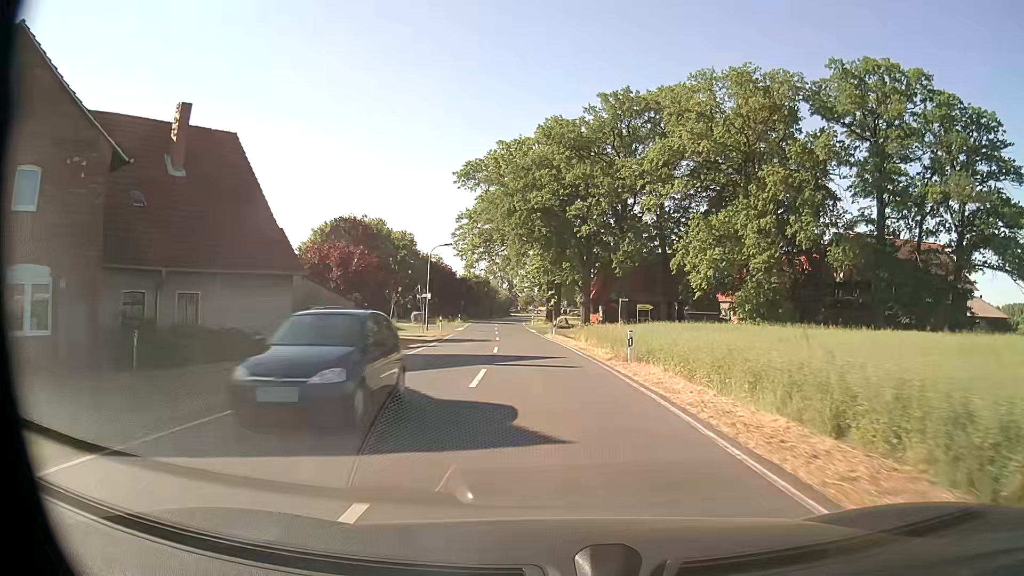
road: secondary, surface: asphalt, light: Day
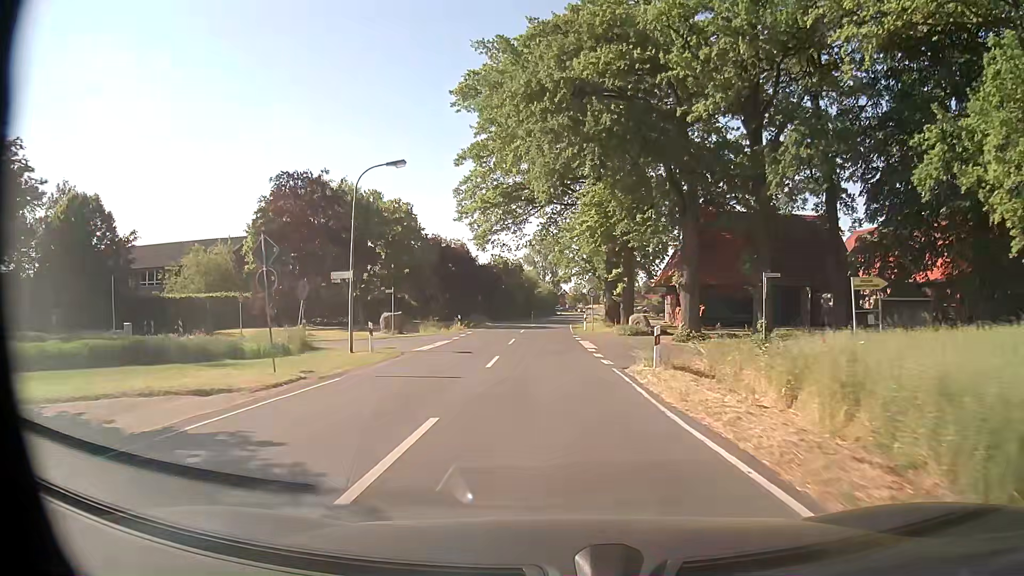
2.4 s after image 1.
(-1.2, +32.2) m; -4°
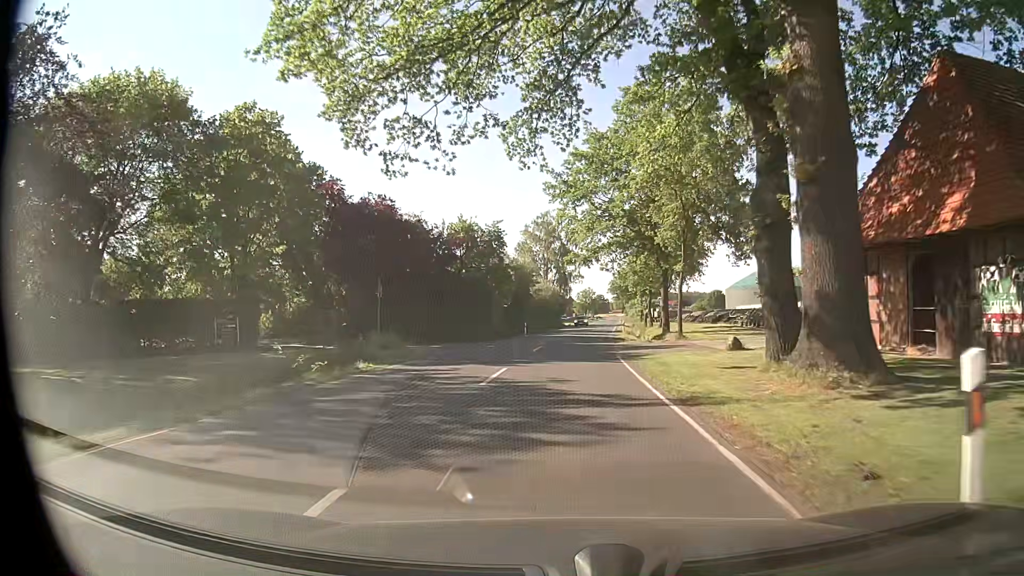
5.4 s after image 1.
(-0.8, +40.3) m; -1°
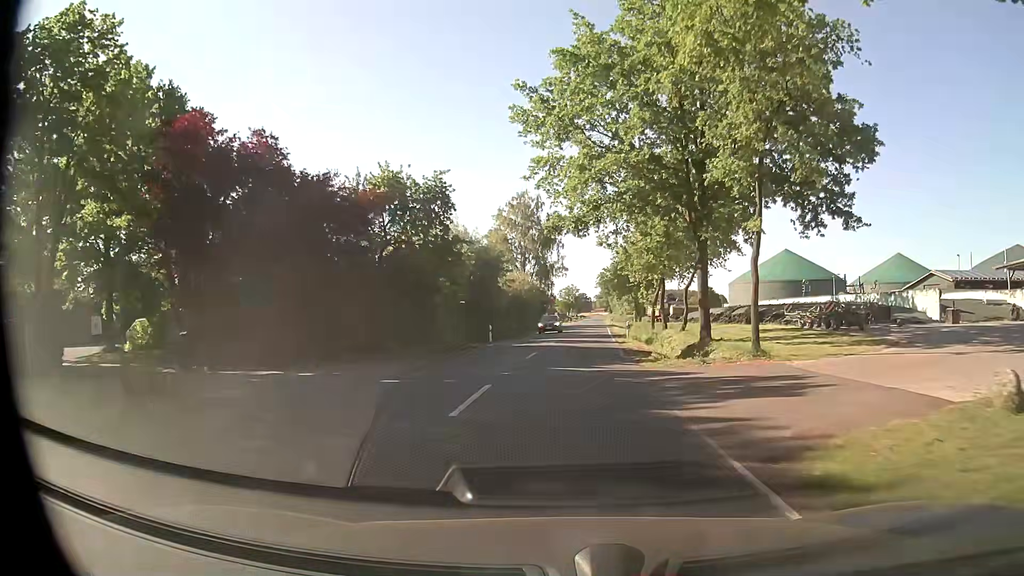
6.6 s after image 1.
(+0.2, +16.0) m; +1°
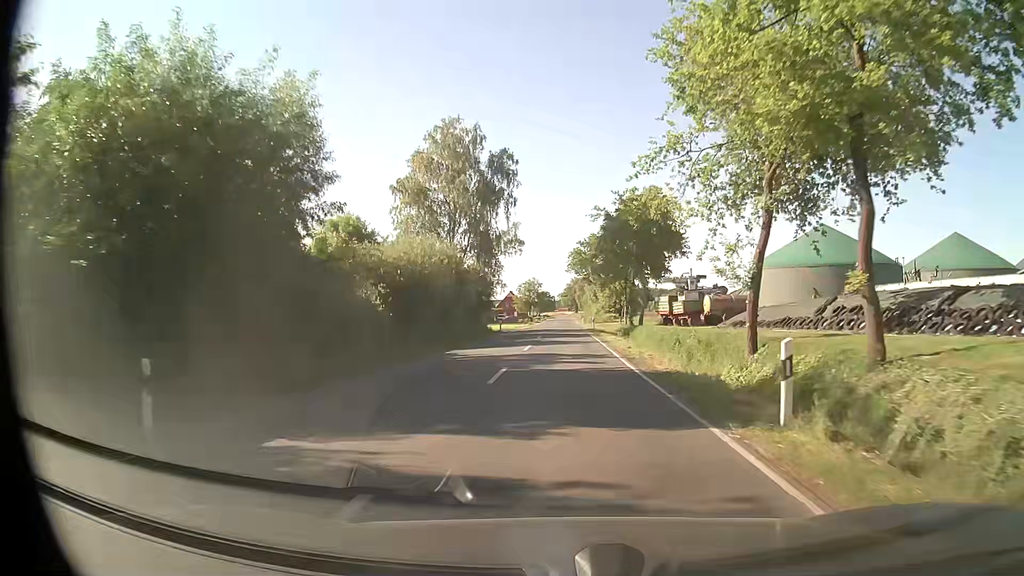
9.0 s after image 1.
(+1.0, +32.2) m; +3°
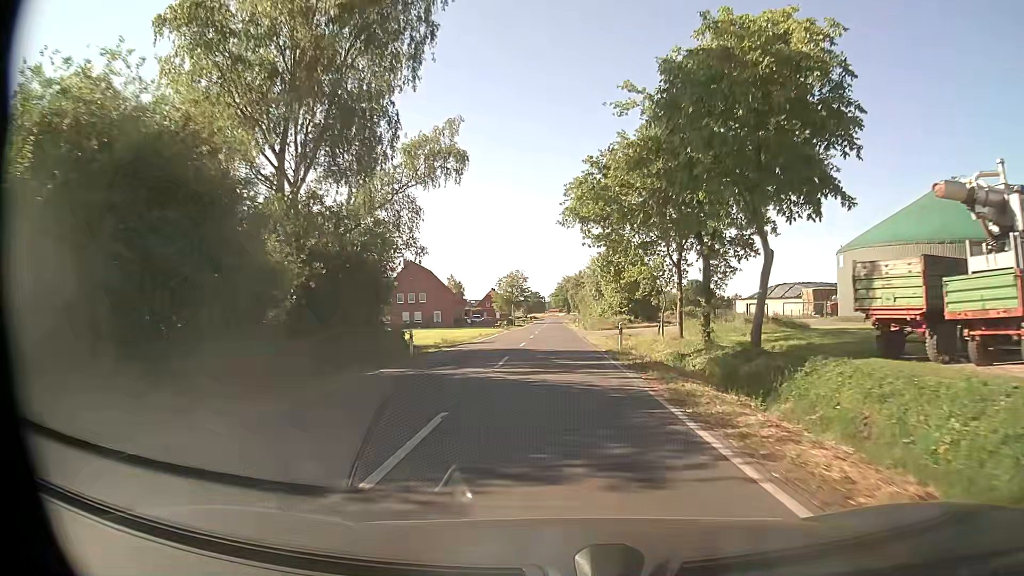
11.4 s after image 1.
(+0.3, +32.2) m; +1°
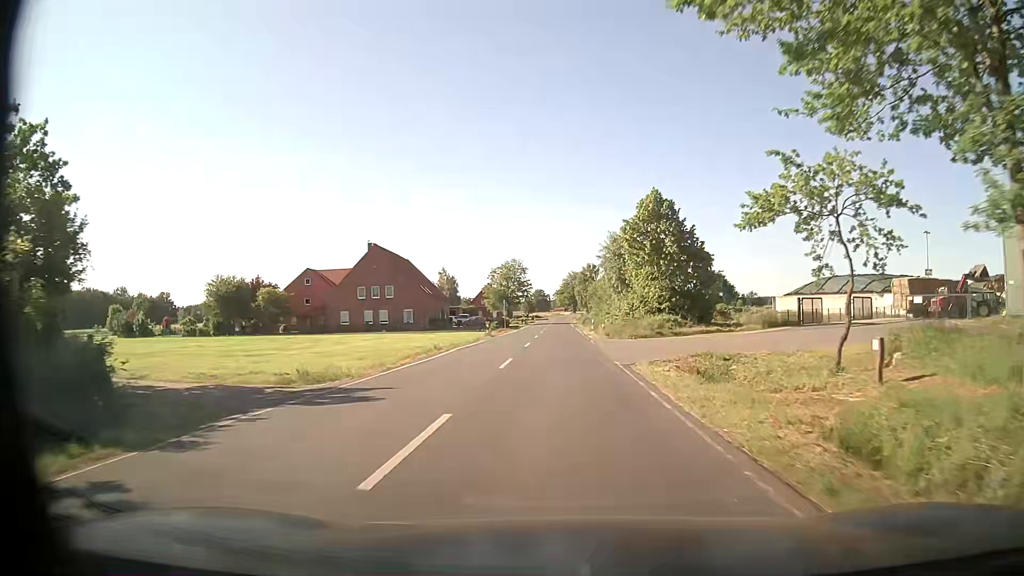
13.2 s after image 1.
(0.0, +24.2) m; 0°
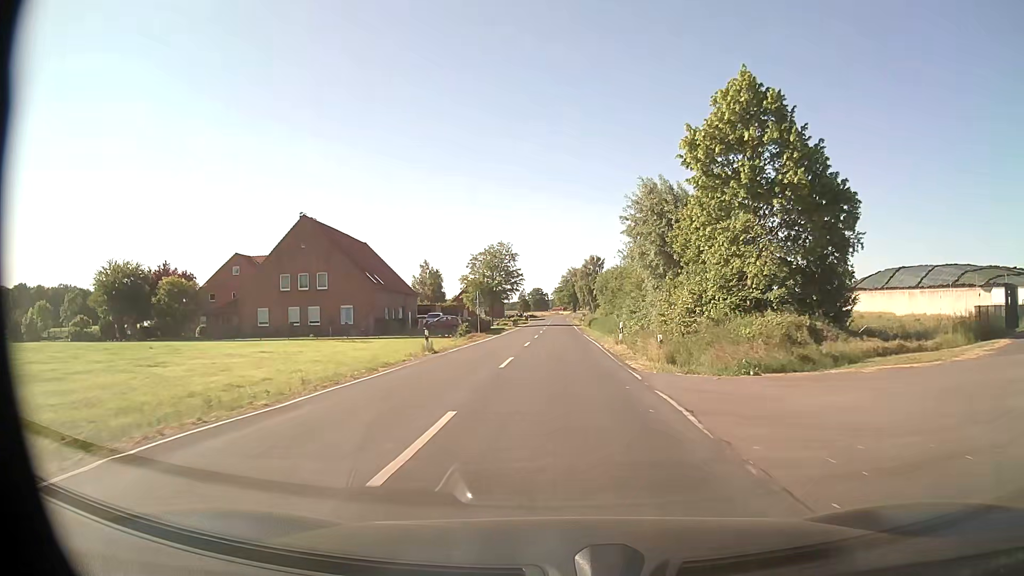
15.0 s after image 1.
(0.0, +24.2) m; 0°
(0, +10) (0, +20) (0, +30) (0, +40) (0, +50) (0, +60) (0, +70) (0, +80) (0, +90) (0, +100) m
